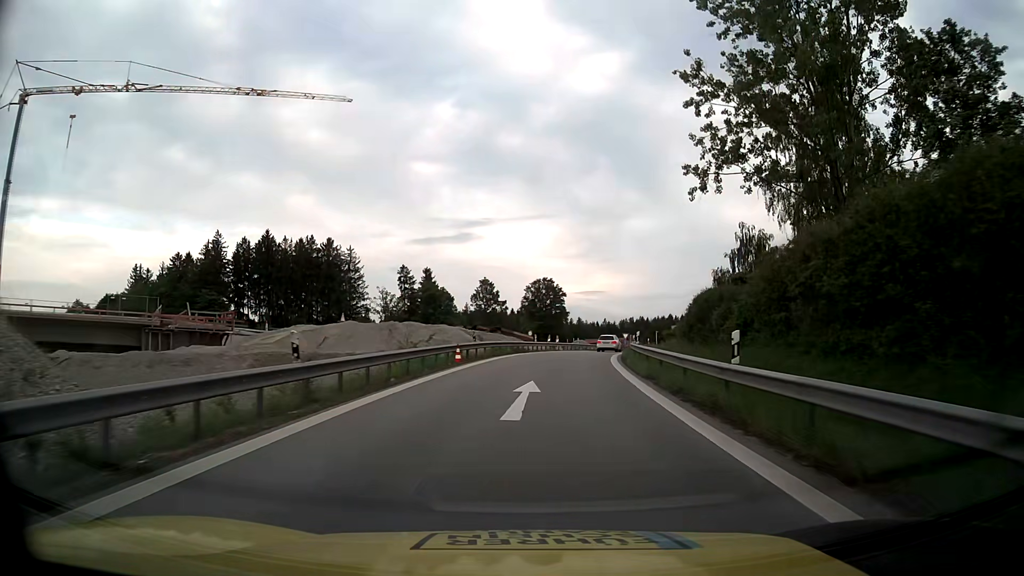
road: motorway_link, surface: asphalt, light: Day
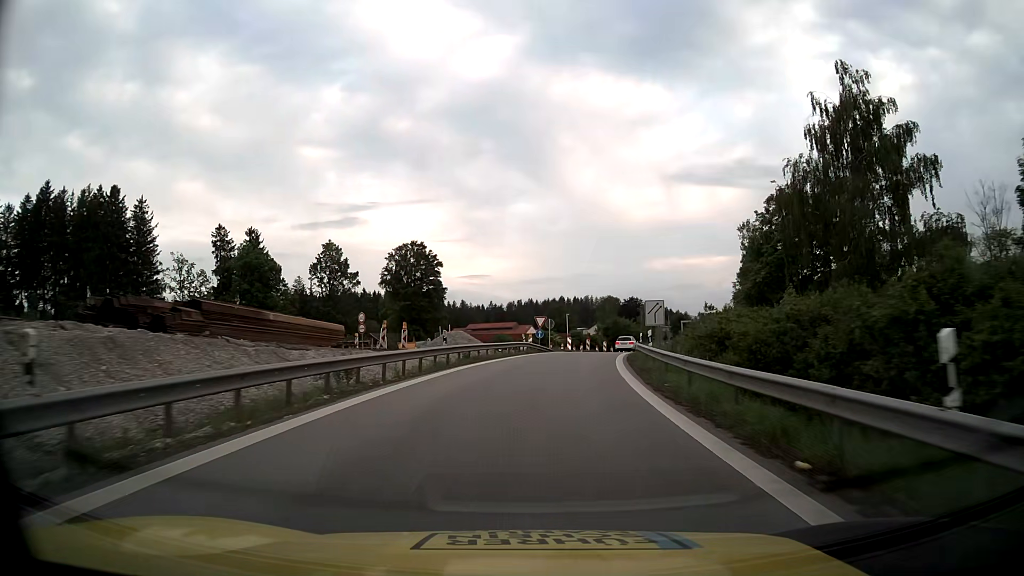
(+3.9, +45.9) m; +10°
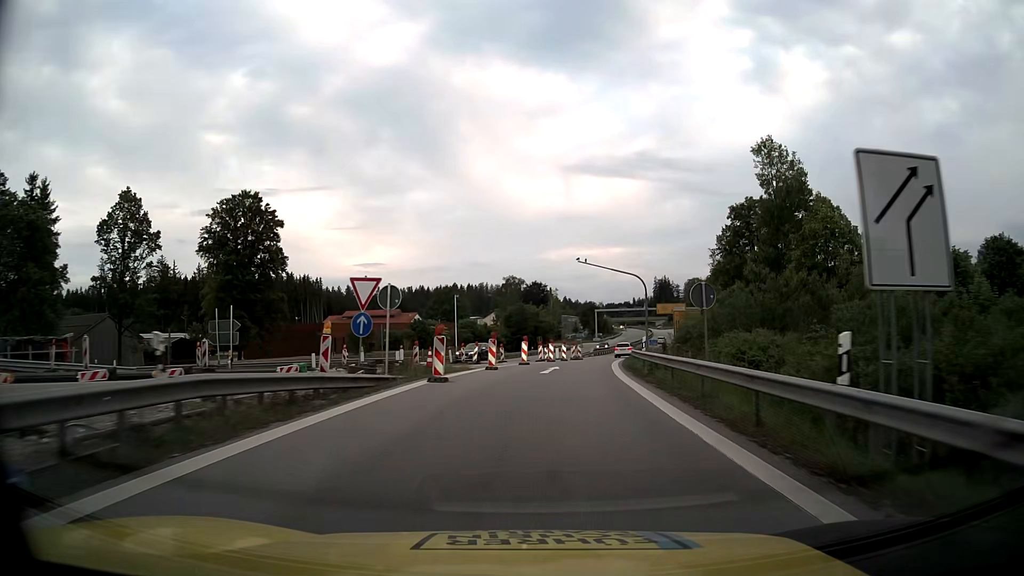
(+2.7, +36.9) m; +9°
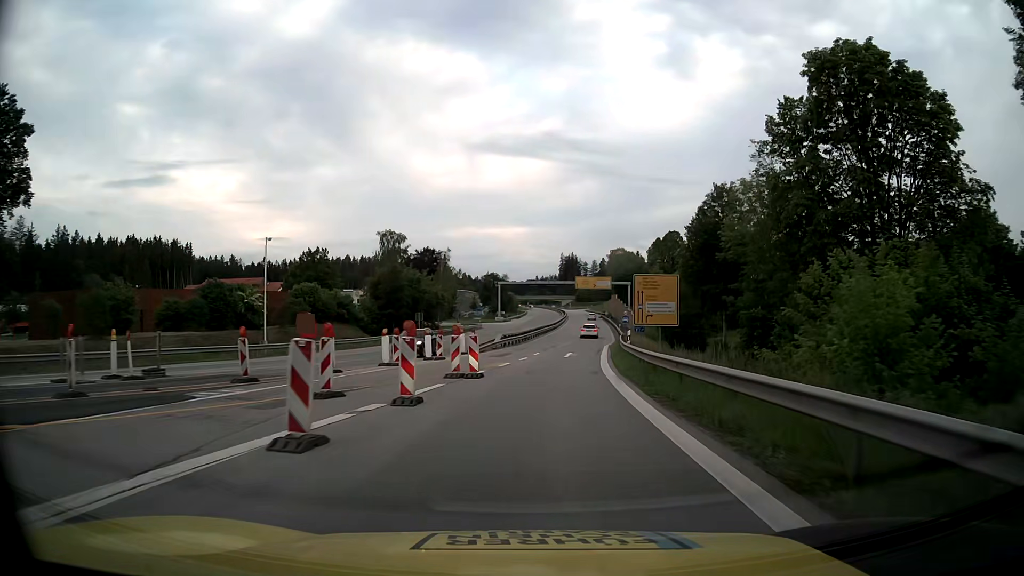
(+2.8, +37.0) m; +8°
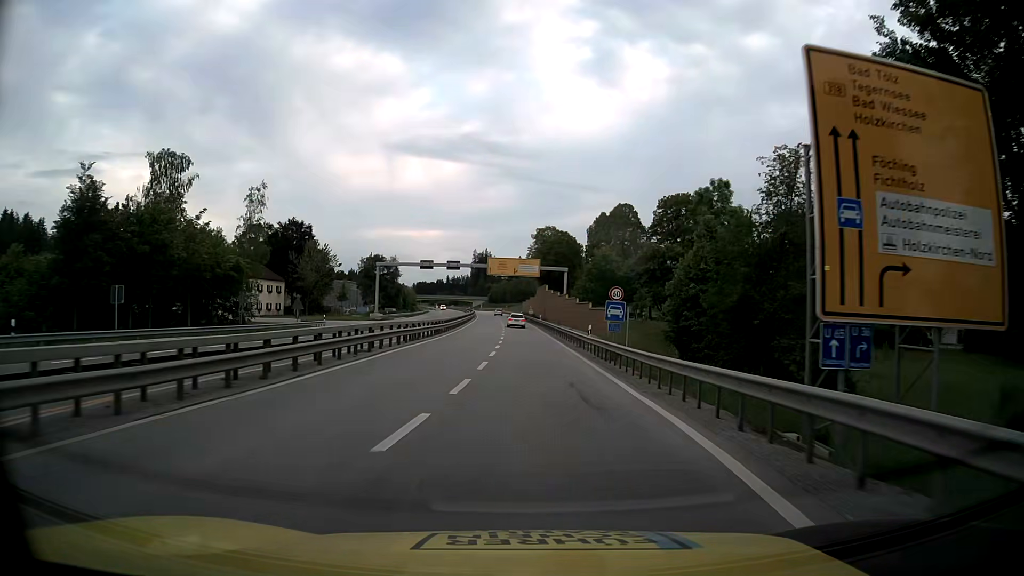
(+3.9, +48.2) m; +8°
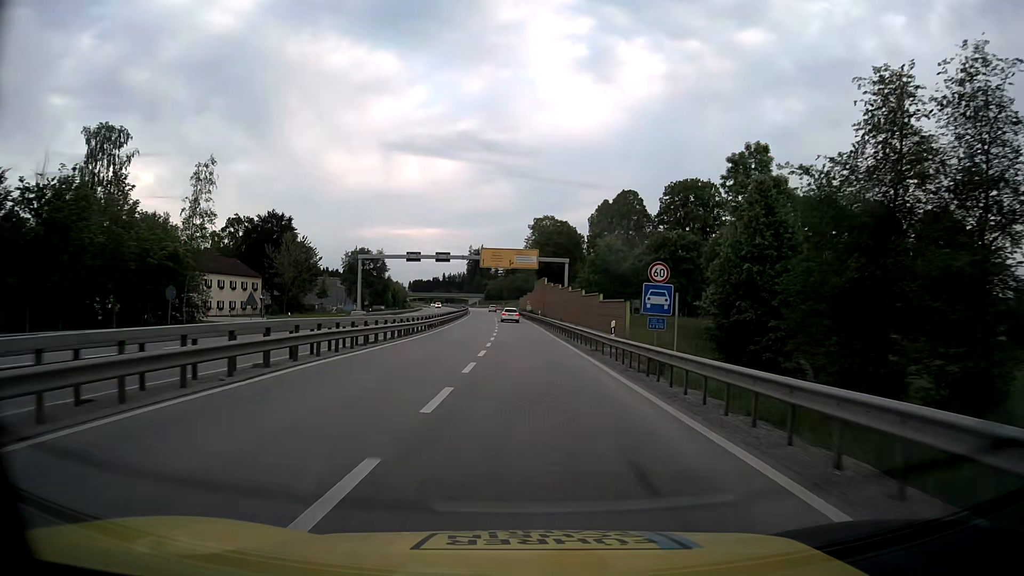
(0.0, +9.9) m; 0°
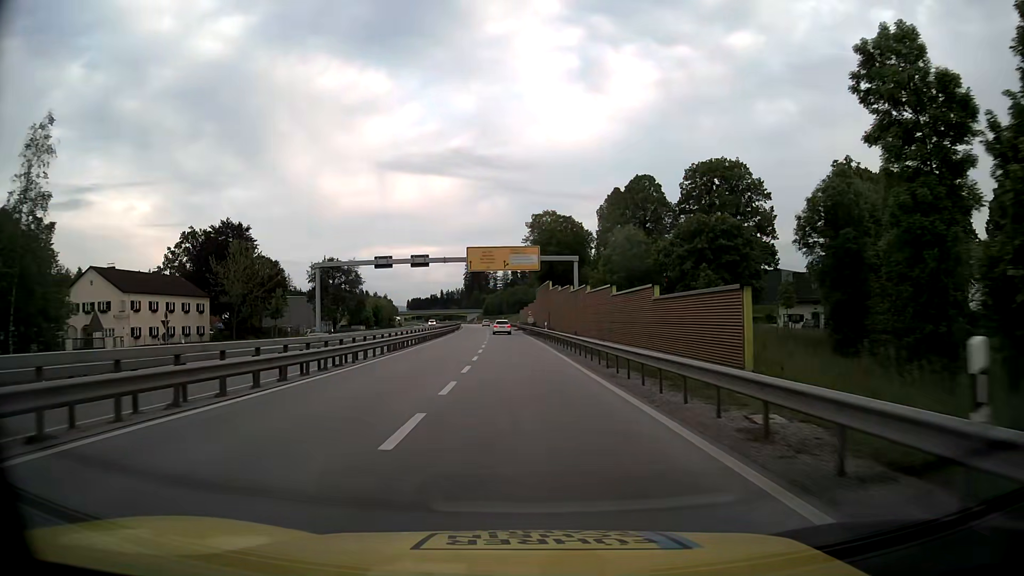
(0.0, +20.0) m; 0°
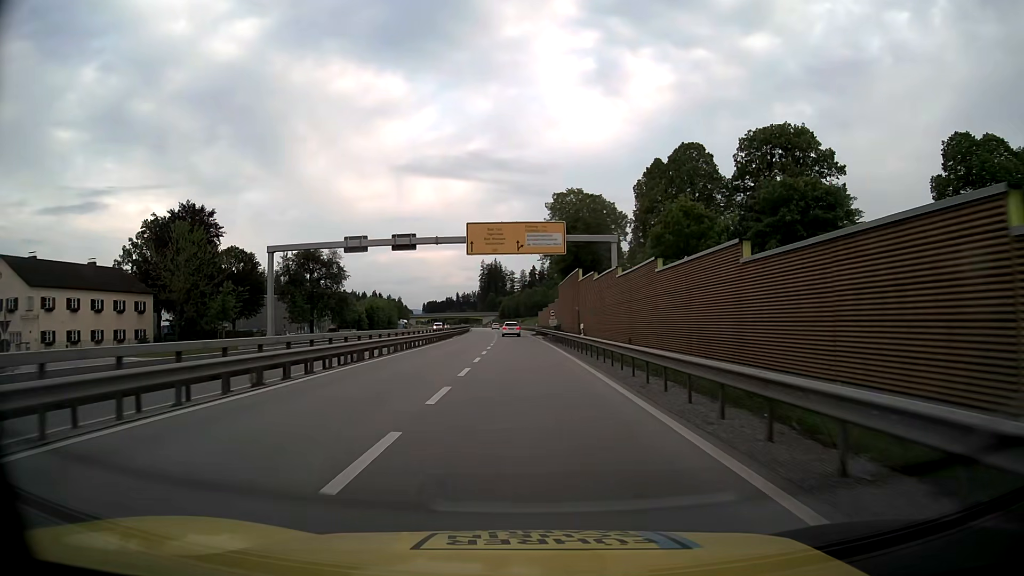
(-0.2, +20.2) m; -1°
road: trunk
(0, +10) (0, +20) (0, +30) (-1, +40) (-1, +50) (-1, +60) (-1, +70) (-2, +80) (-2, +90) (-3, +100) m
